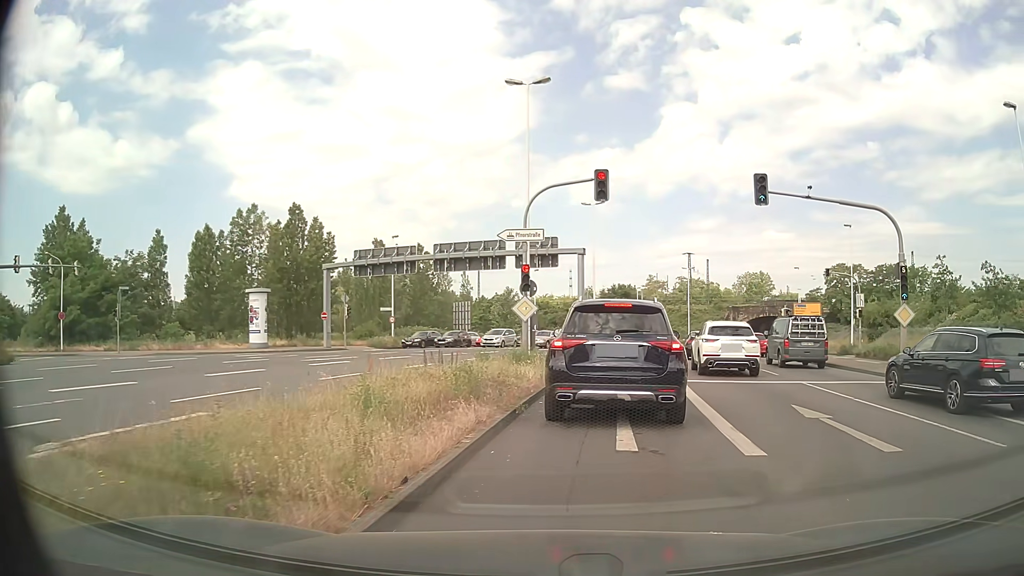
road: primary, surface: asphalt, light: Day
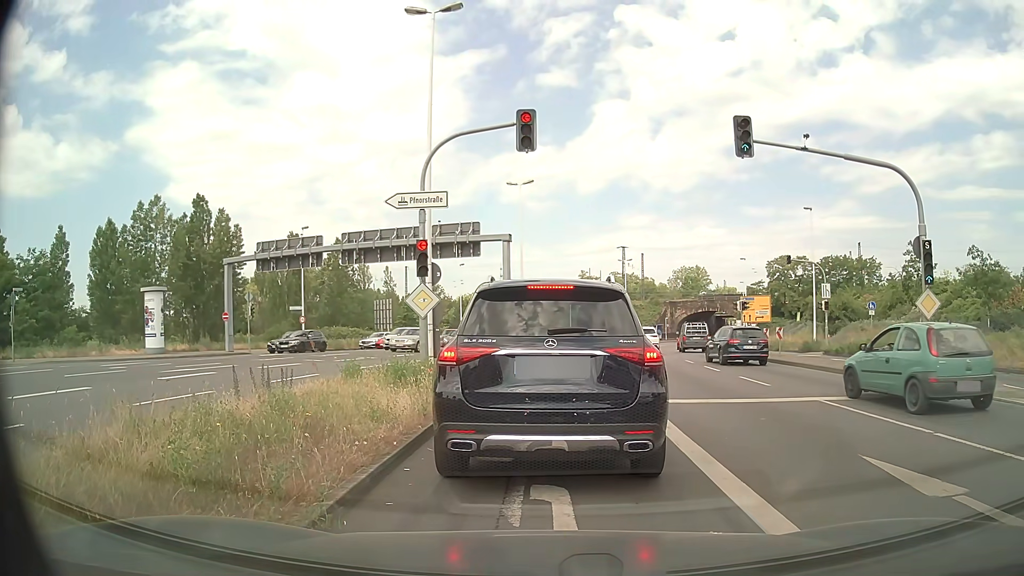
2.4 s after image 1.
(+0.4, +5.2) m; +6°
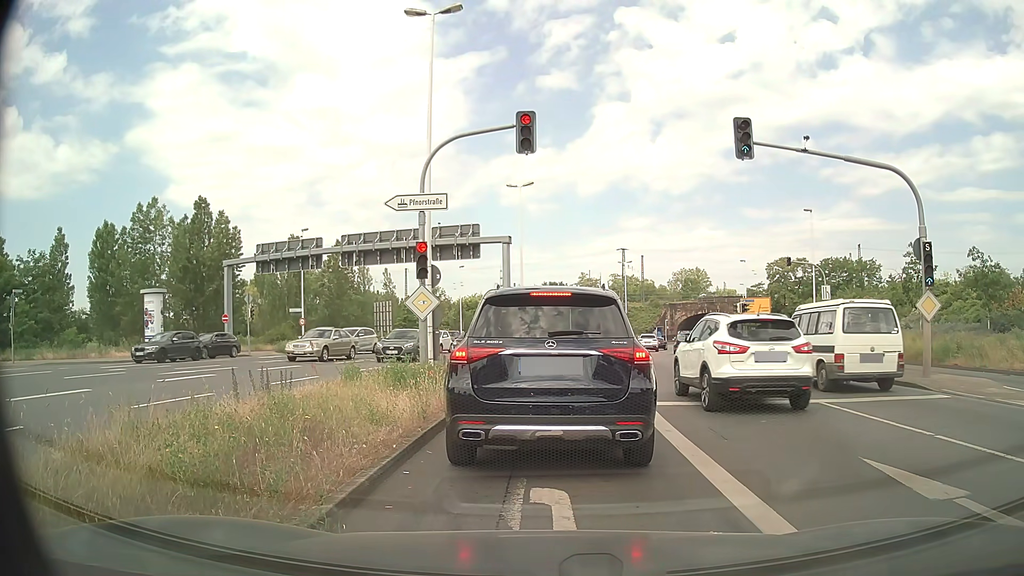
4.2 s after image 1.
(0.0, +0.1) m; 0°
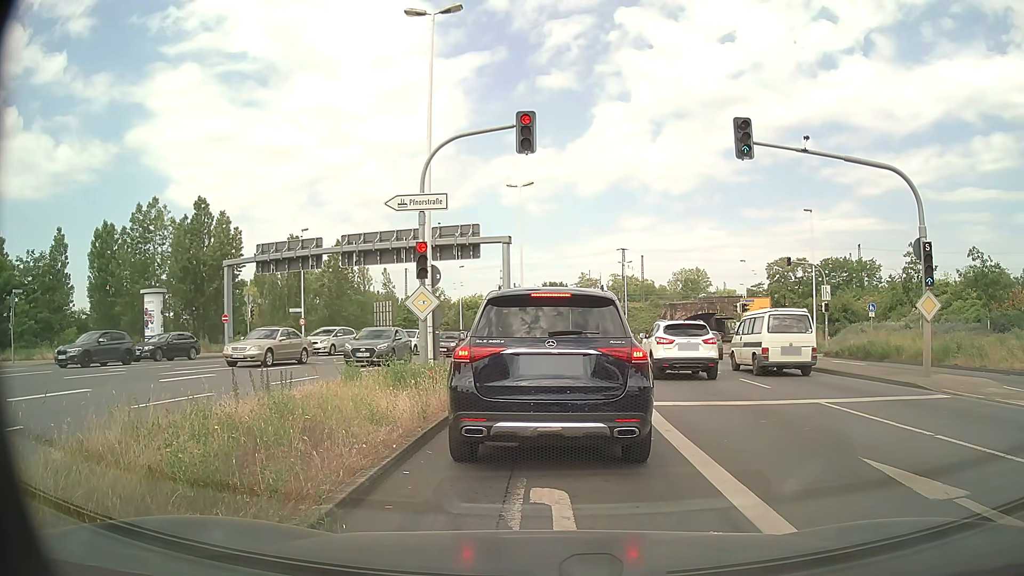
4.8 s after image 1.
(0.0, 0.0) m; 0°
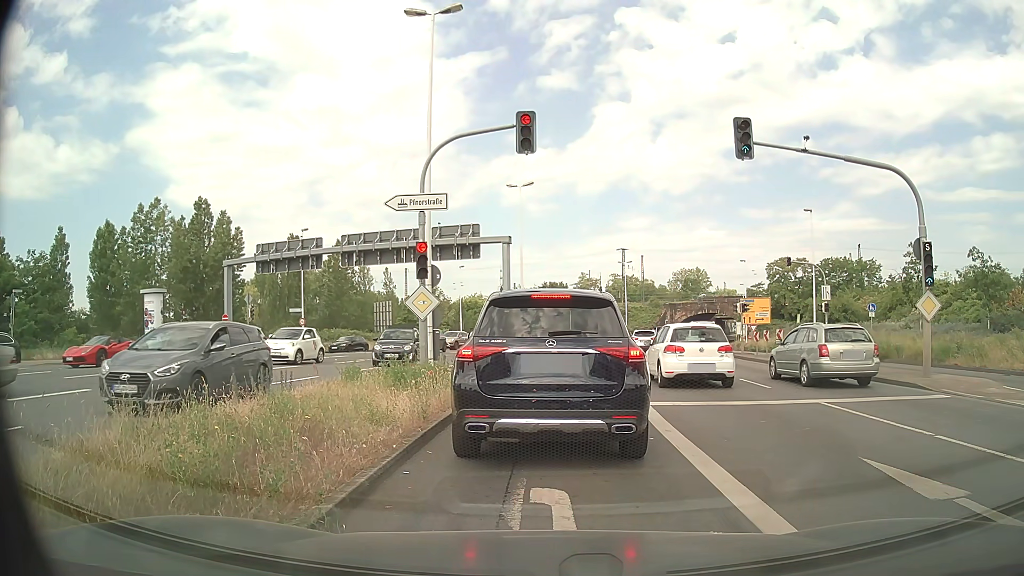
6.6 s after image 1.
(0.0, 0.0) m; 0°
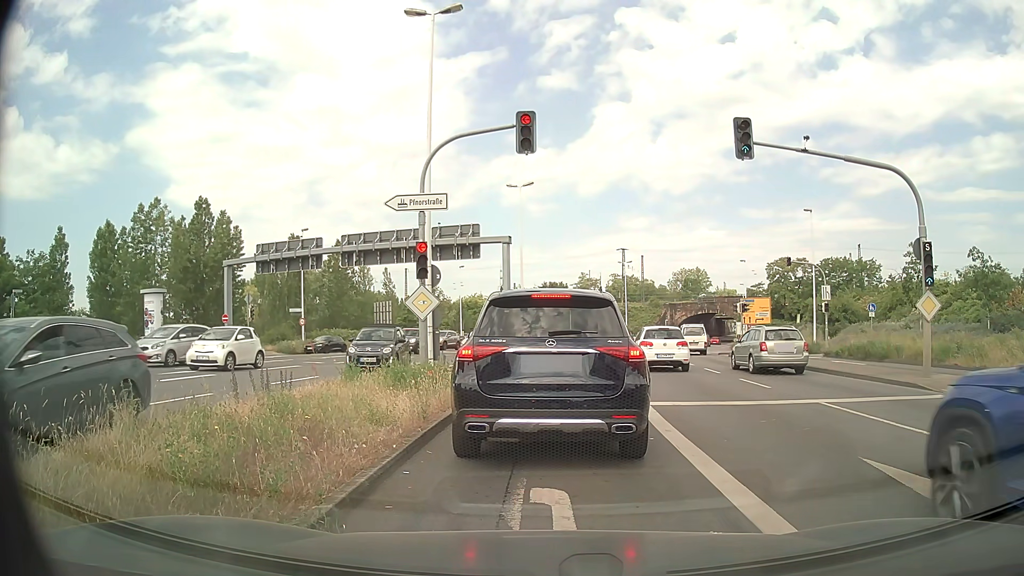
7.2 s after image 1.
(0.0, 0.0) m; 0°
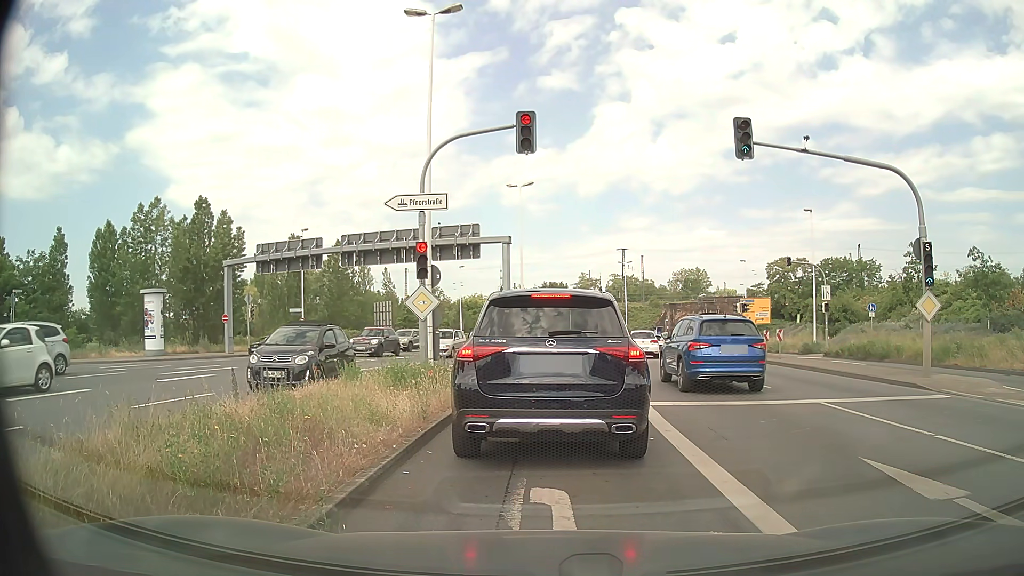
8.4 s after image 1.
(0.0, 0.0) m; 0°
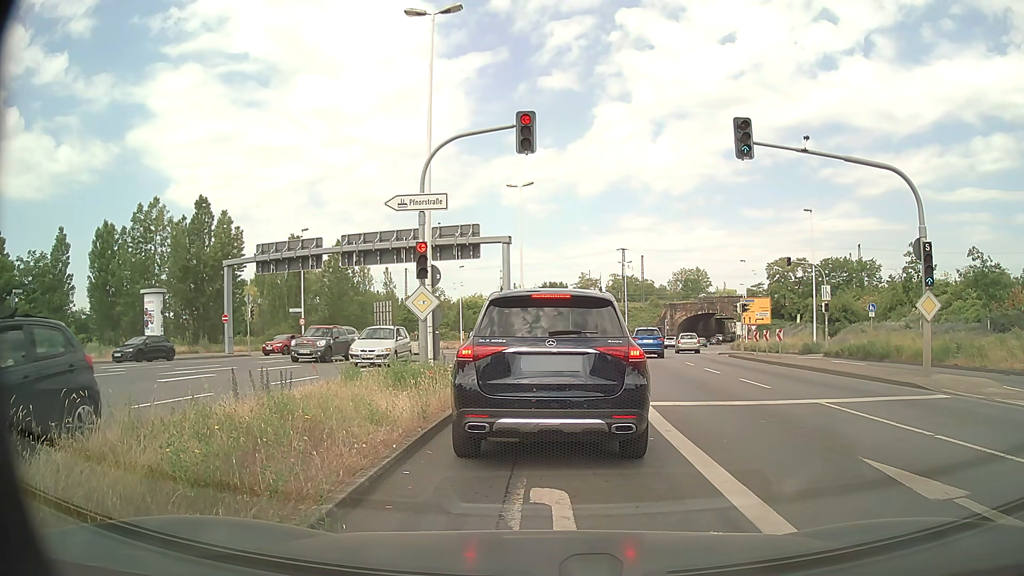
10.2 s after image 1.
(0.0, 0.0) m; 0°
(0, +10) (0, +20) (-5, +29) (-14, +33) (-24, +33) (-33, +31) (-43, +30) (-53, +28) (-63, +26) (-73, +24) m
